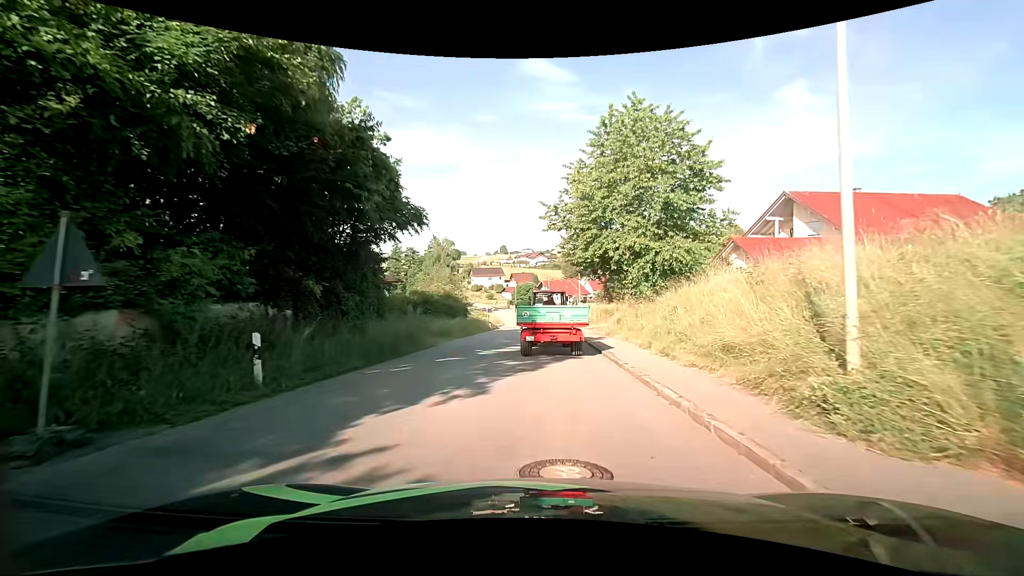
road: tertiary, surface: asphalt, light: Day
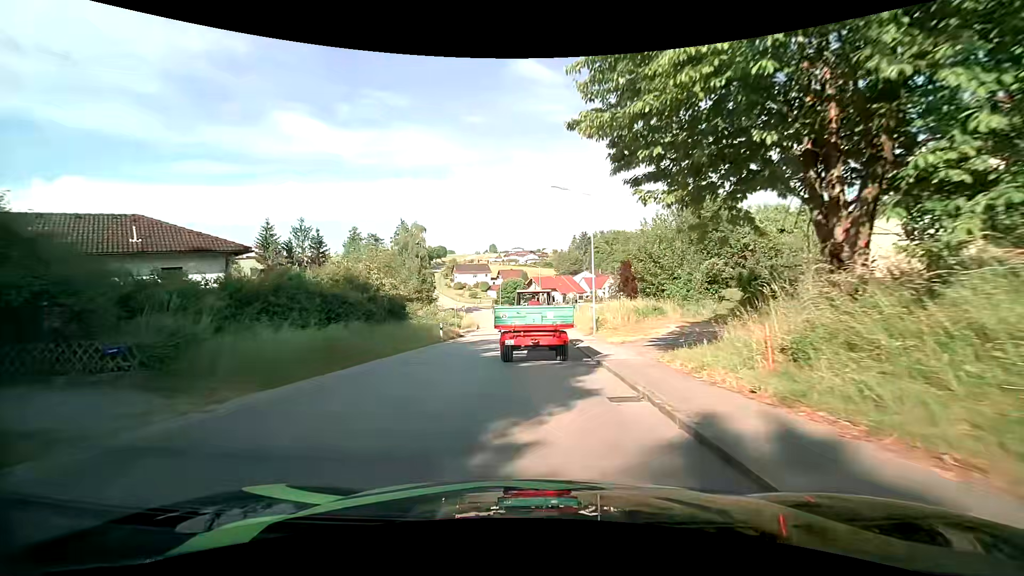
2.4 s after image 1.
(+0.4, +20.0) m; +1°
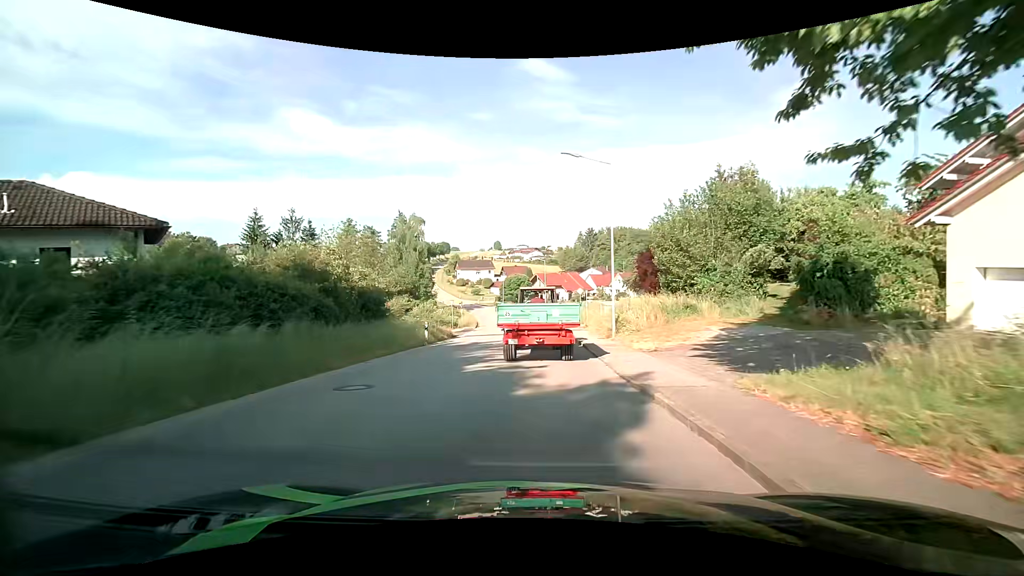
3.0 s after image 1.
(0.0, +5.1) m; 0°
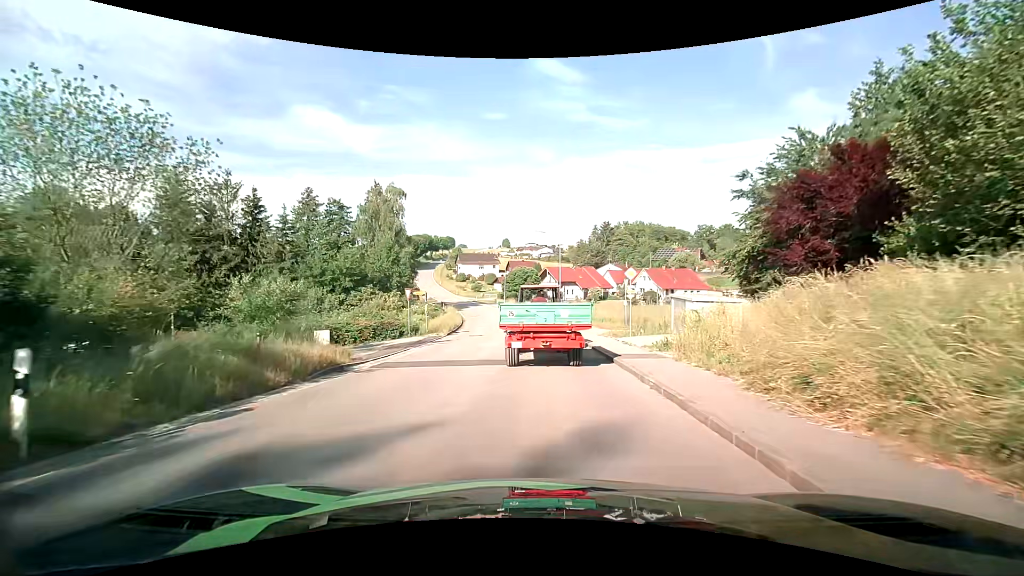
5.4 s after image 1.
(-0.4, +19.6) m; -2°
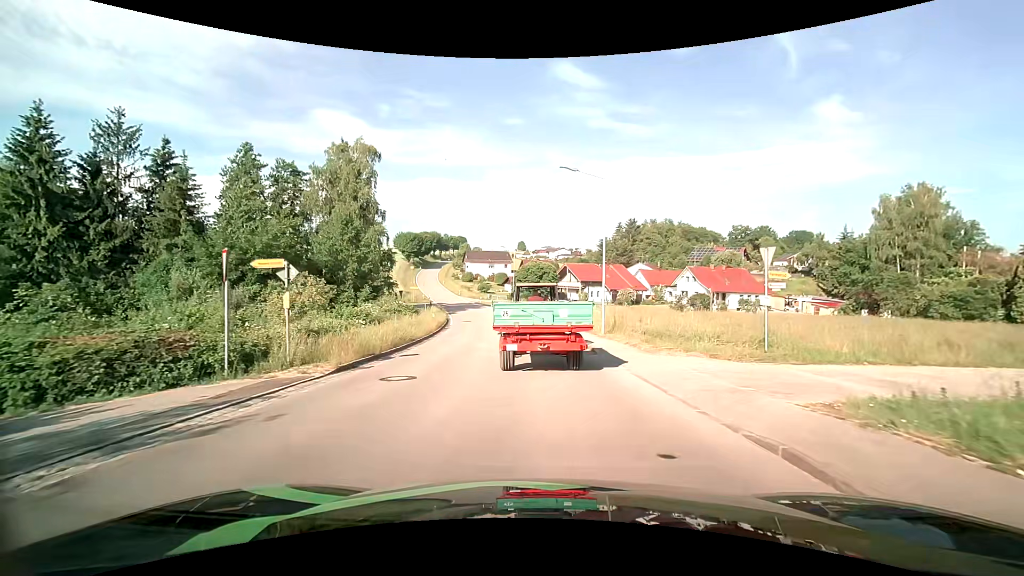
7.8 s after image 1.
(-0.3, +19.3) m; -2°
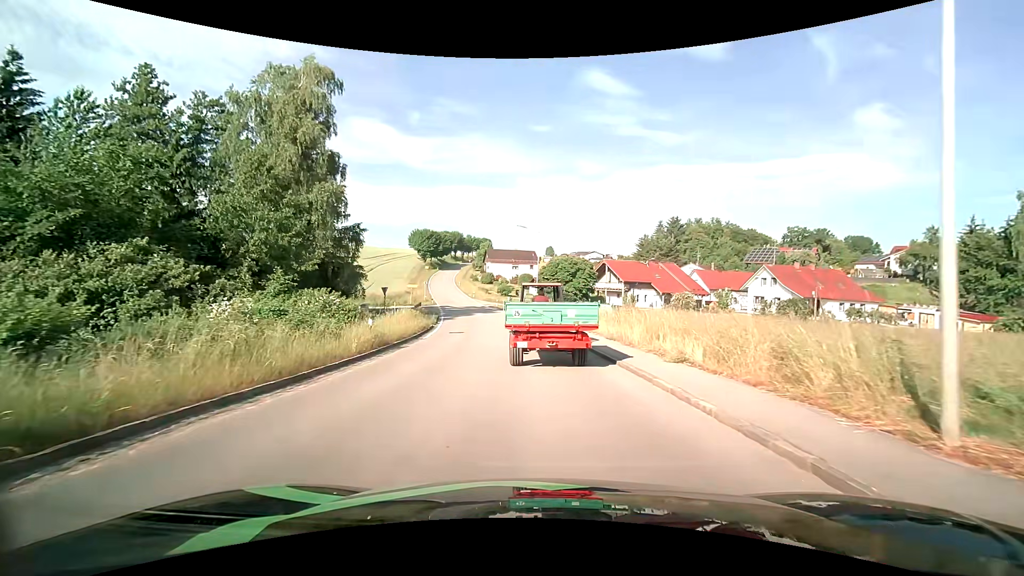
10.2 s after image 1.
(-0.1, +18.0) m; -2°
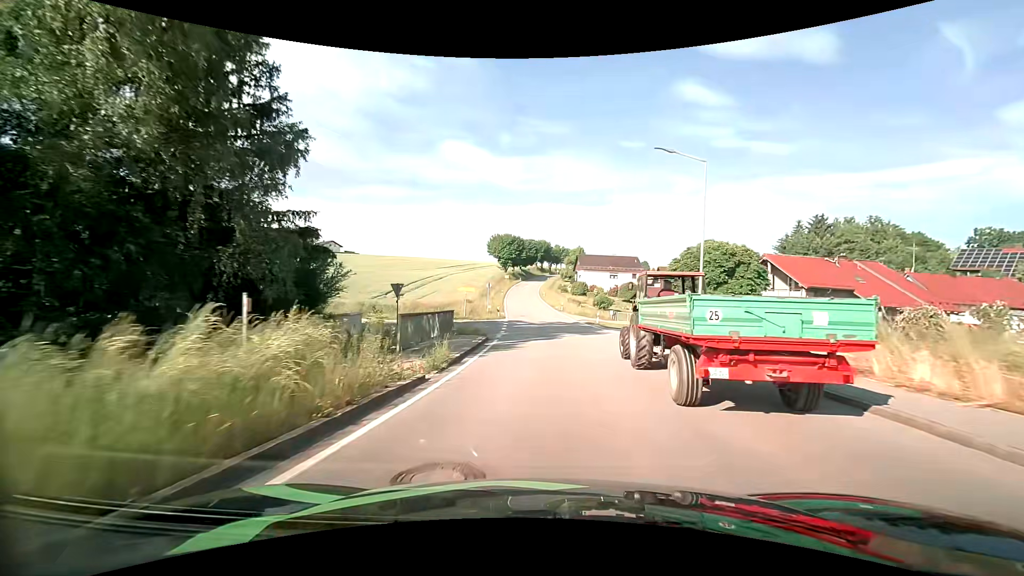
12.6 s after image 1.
(-2.7, +23.9) m; -11°
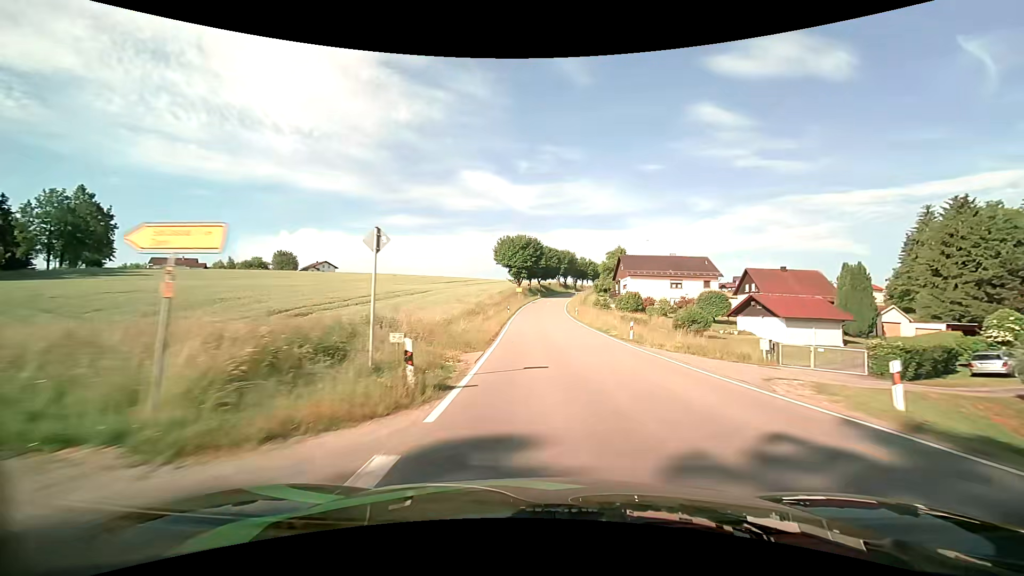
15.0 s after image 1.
(-0.8, +35.8) m; -3°
(0, +10) (0, +20) (0, +30) (0, +40) (+1, +50) (+1, +60) (+2, +70) (+2, +80) (+3, +90) (+4, +100) m
